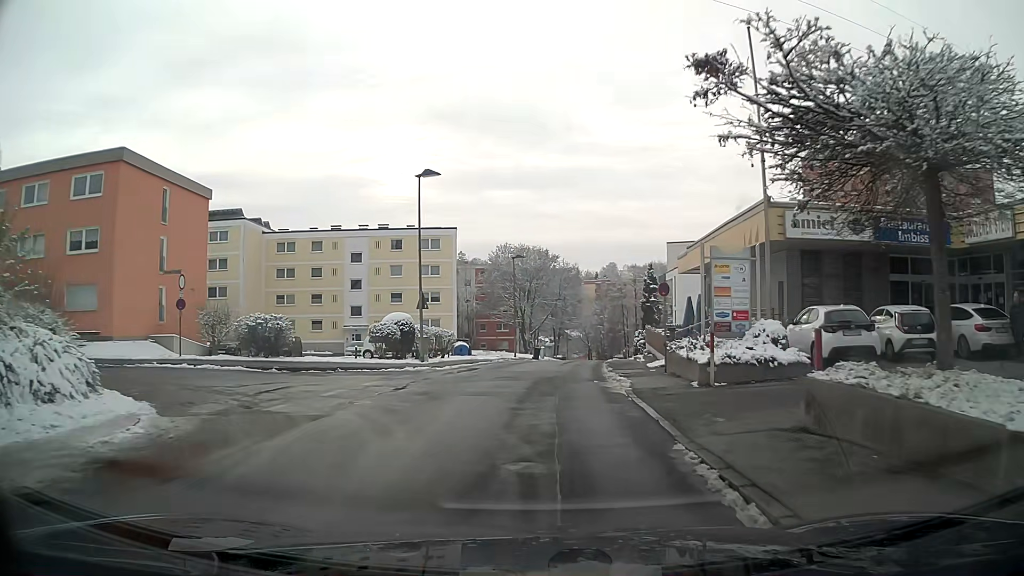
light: Day
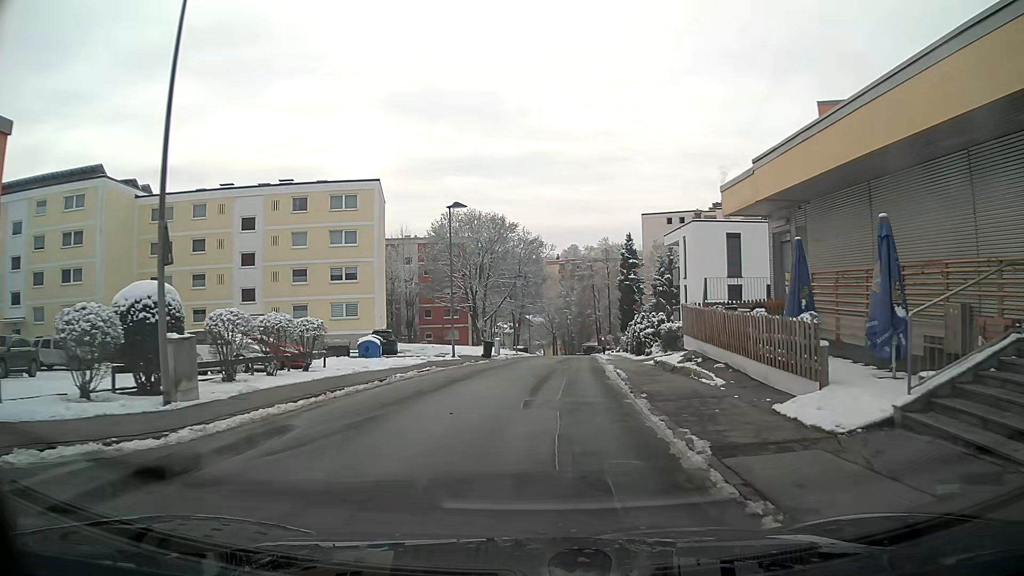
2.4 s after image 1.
(+0.5, +18.1) m; +3°
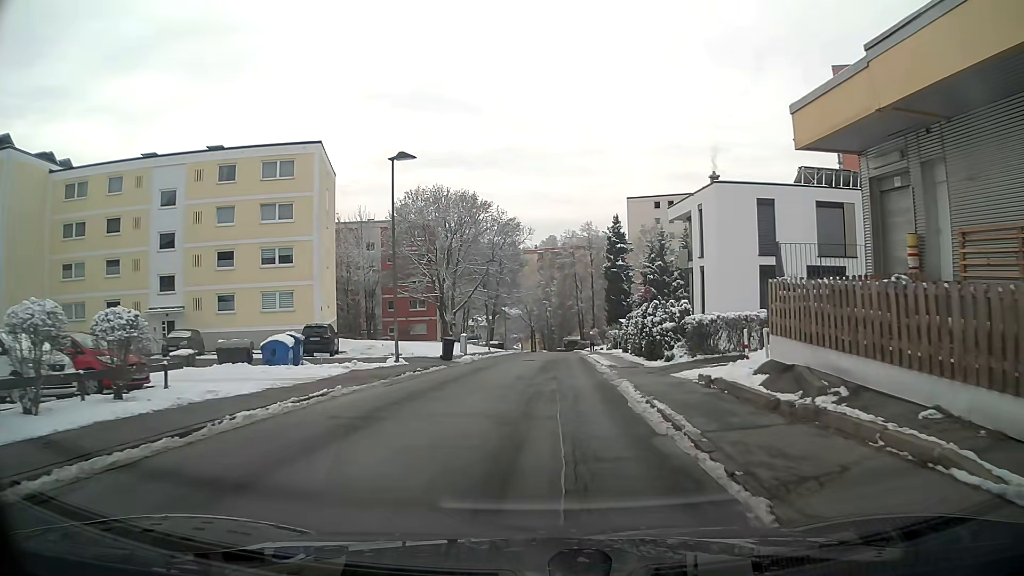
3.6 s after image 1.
(+0.1, +9.3) m; +2°
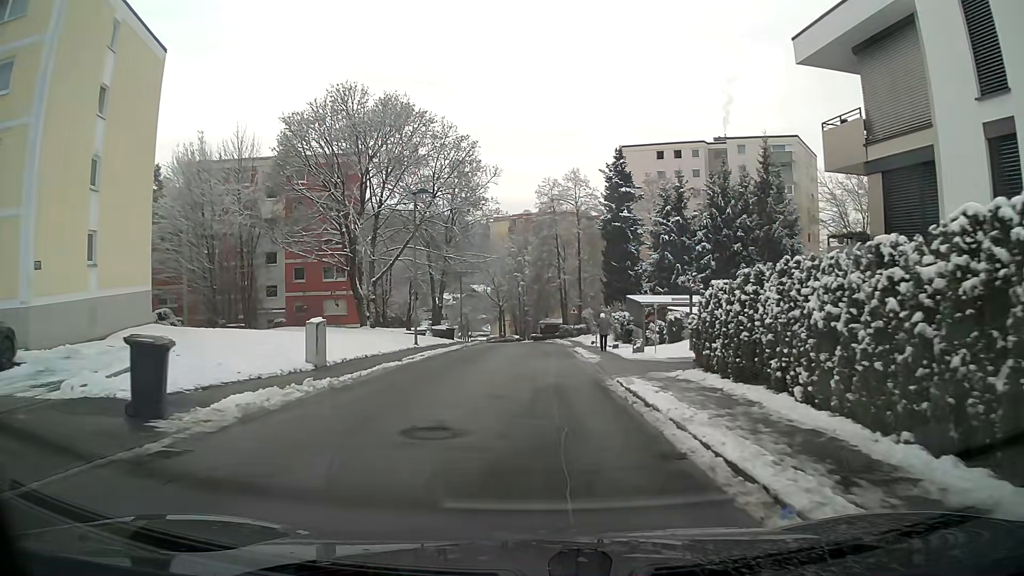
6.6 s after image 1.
(+0.4, +24.1) m; +1°
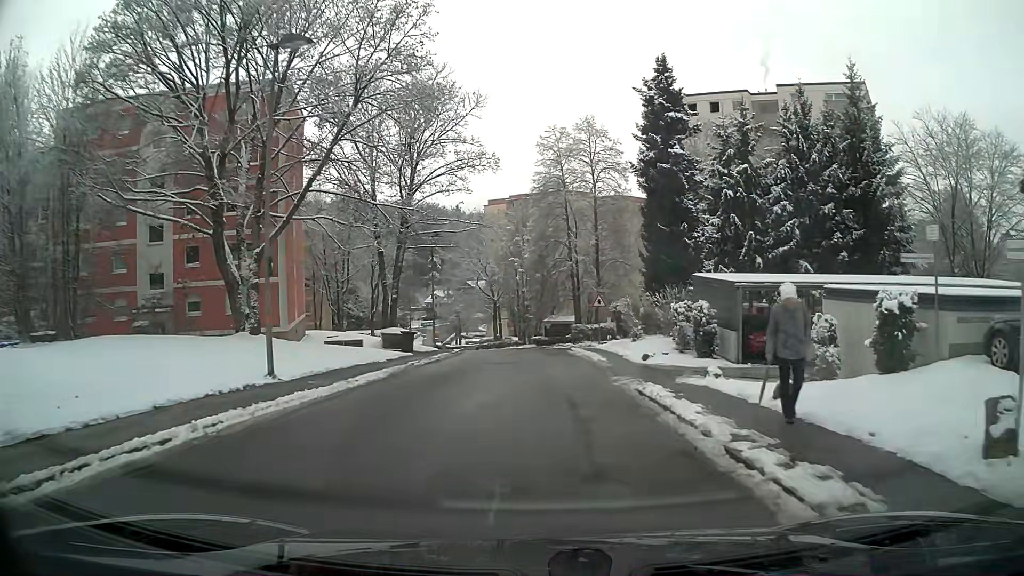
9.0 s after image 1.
(0.0, +19.2) m; 0°
